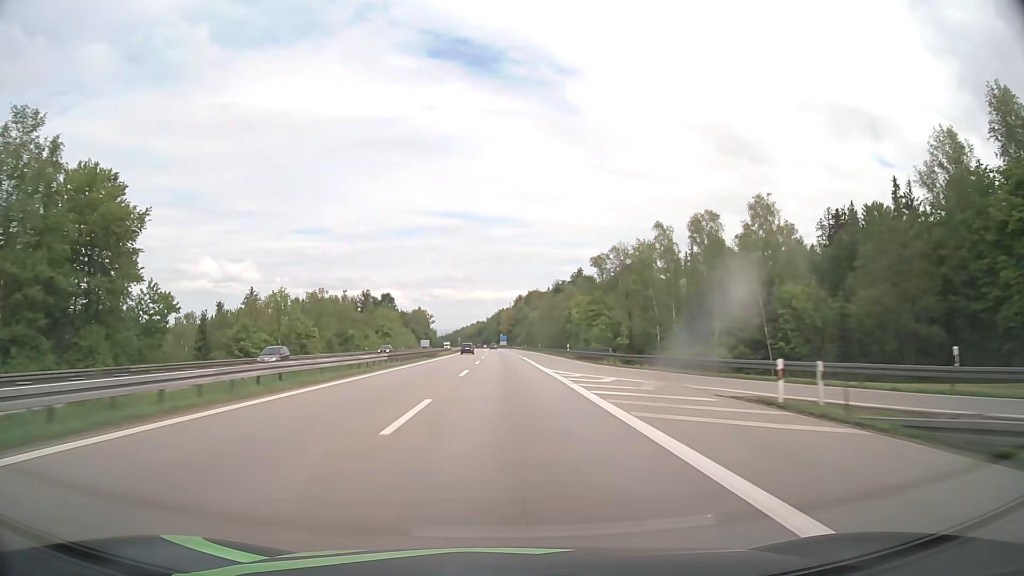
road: motorway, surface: asphalt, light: Day
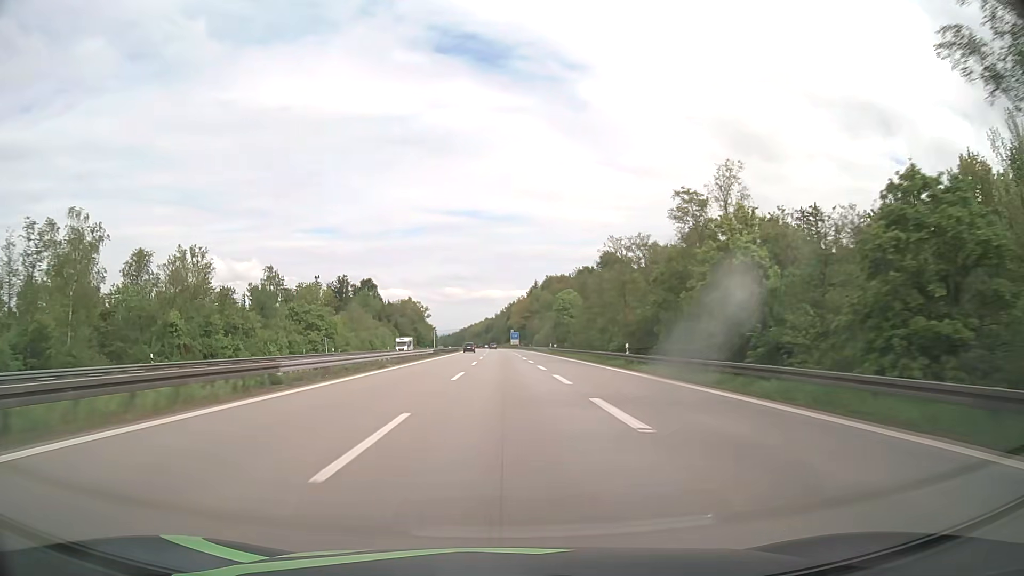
(-0.6, +75.5) m; -1°
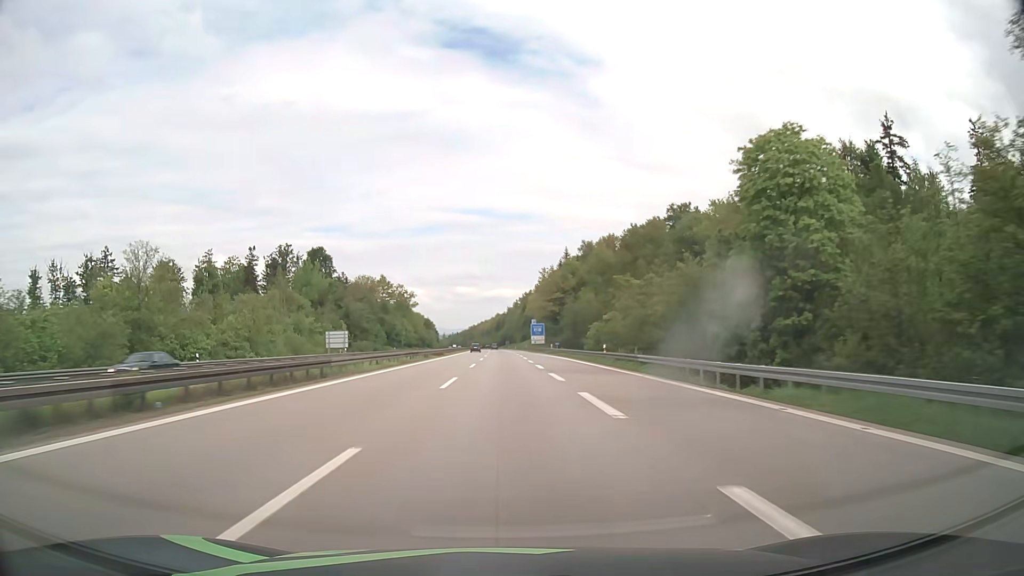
(-1.0, +94.0) m; -1°
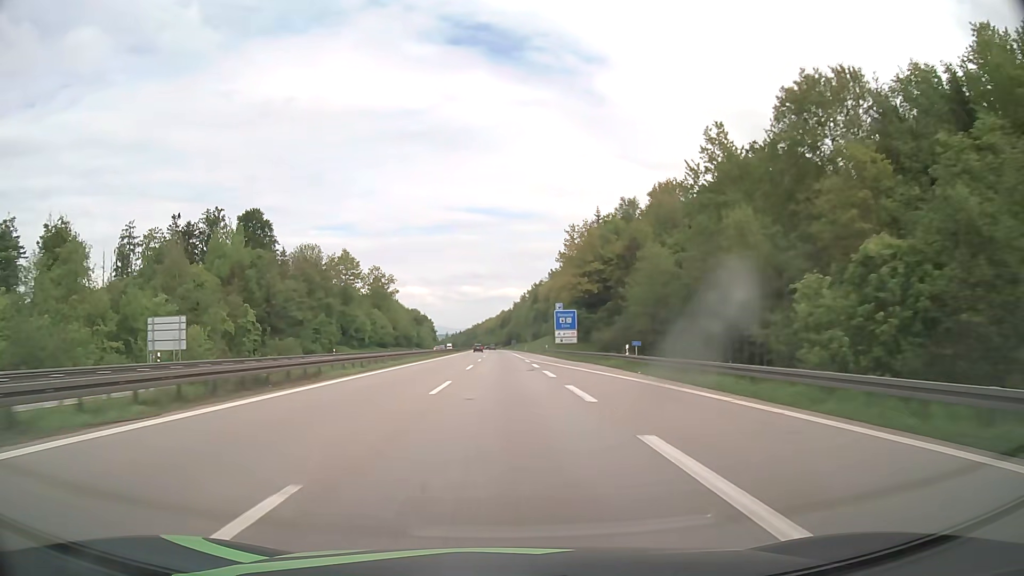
(-0.3, +56.5) m; -1°
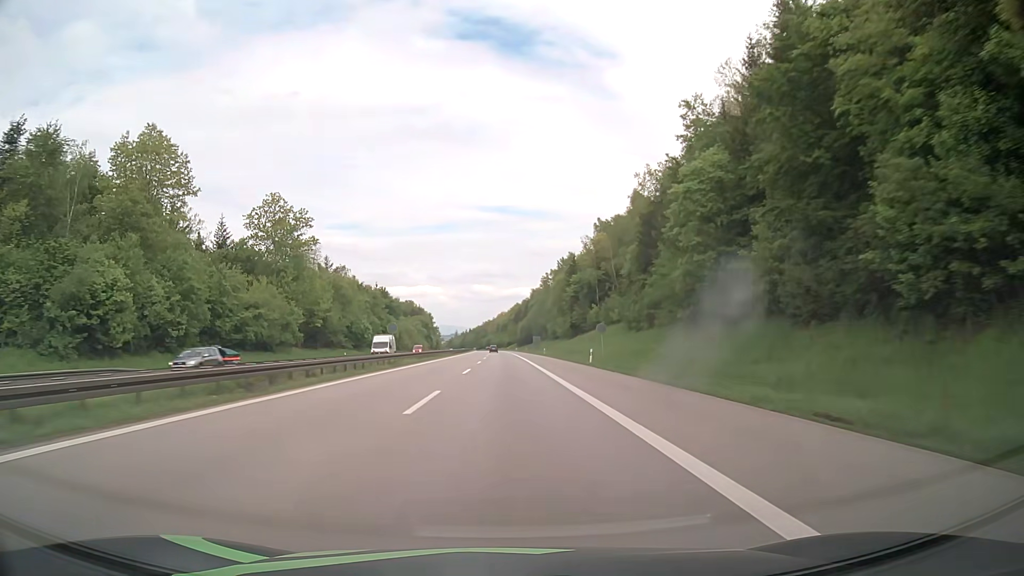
(-0.9, +94.5) m; -1°
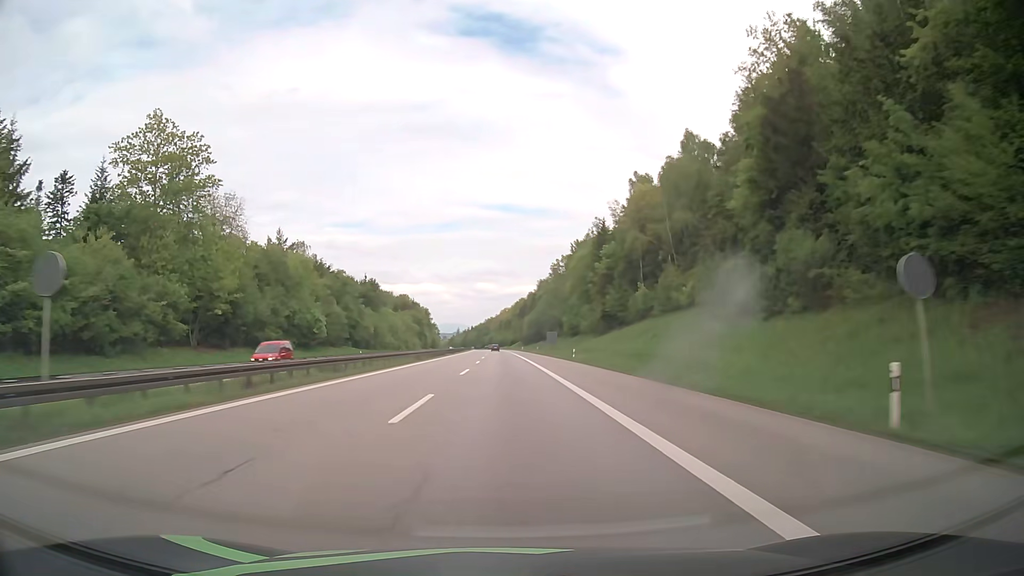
(-0.1, +37.9) m; 0°
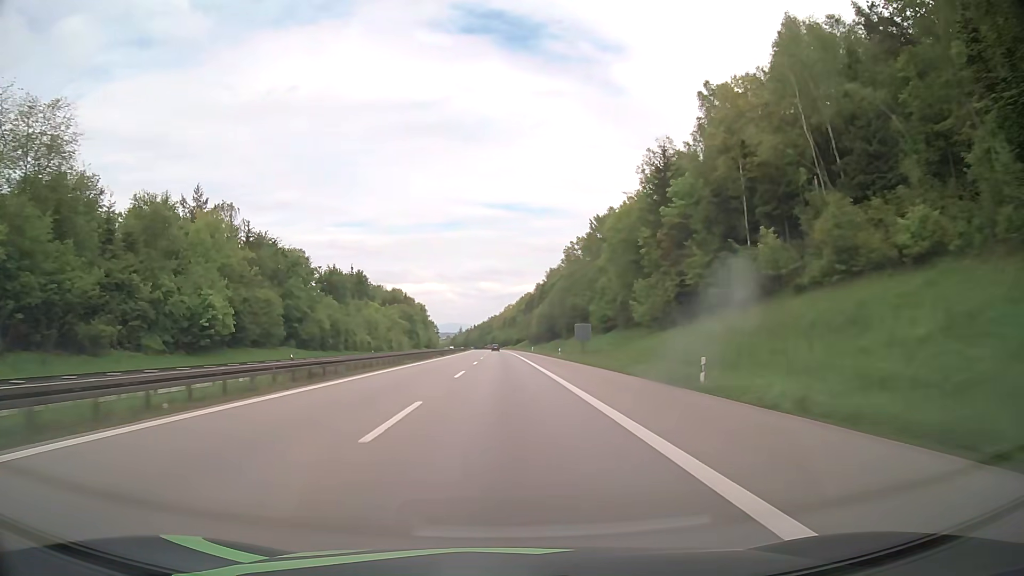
(-0.2, +38.0) m; -1°
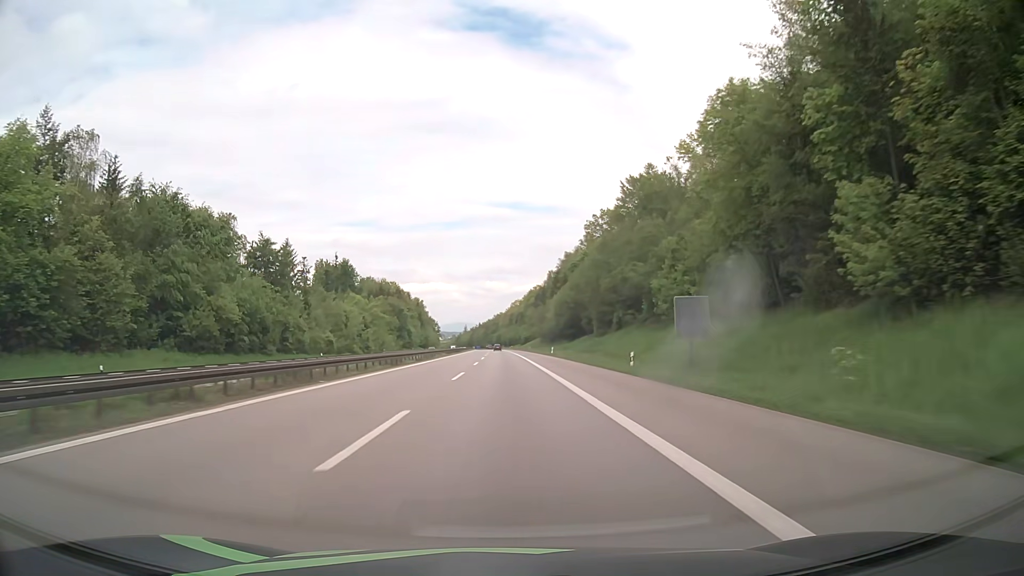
(-0.1, +38.1) m; 0°
(0, +10) (0, +20) (0, +30) (0, +40) (0, +50) (0, +60) (-1, +70) (-1, +80) (-1, +90) (-1, +100) m
